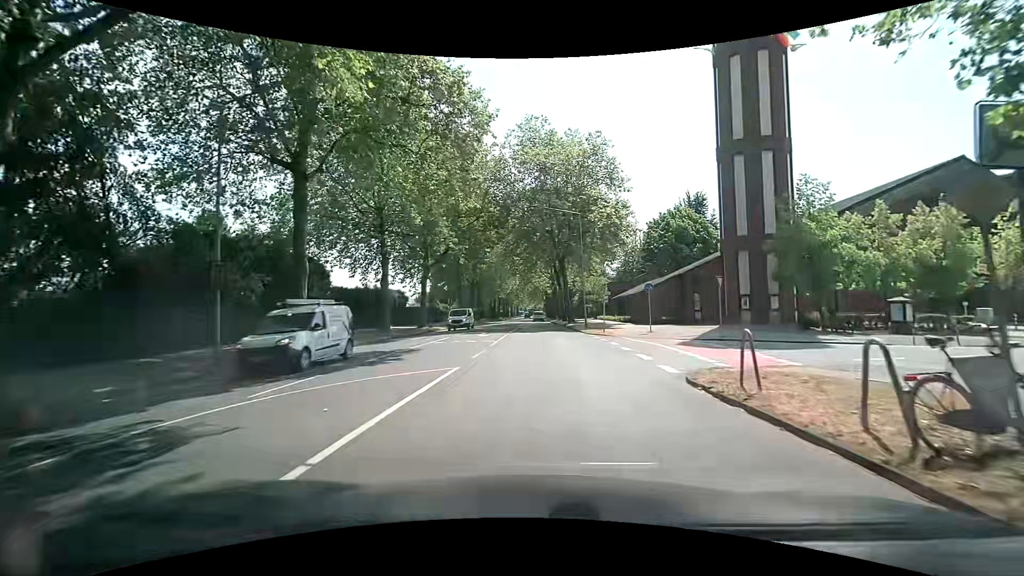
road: secondary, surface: asphalt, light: Day
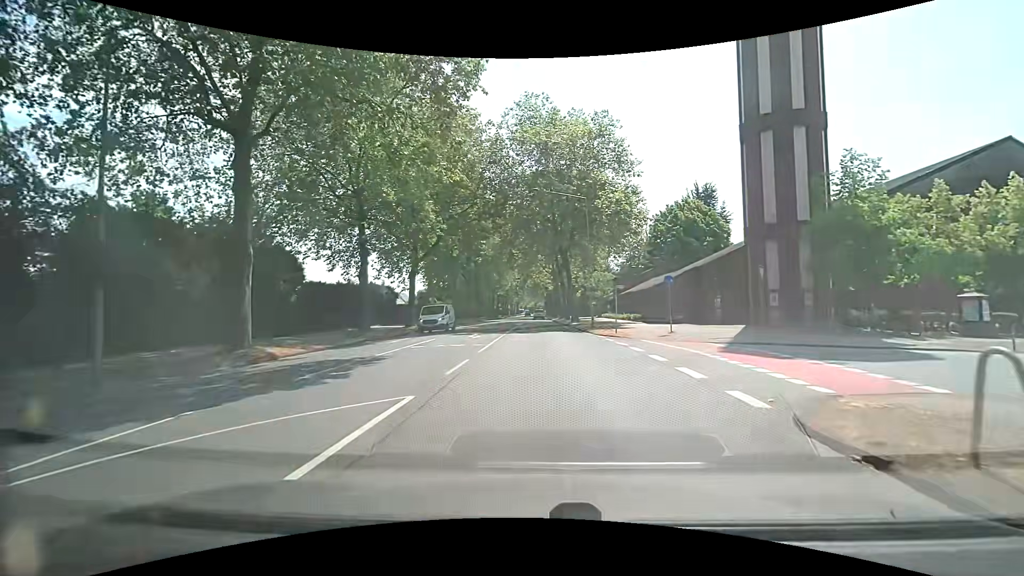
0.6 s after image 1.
(+0.1, +4.5) m; 0°
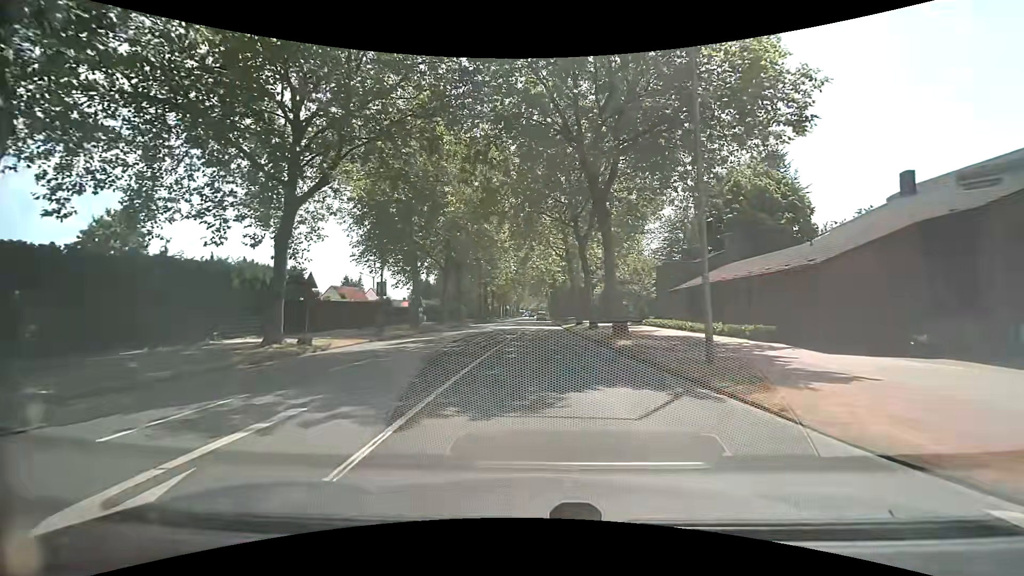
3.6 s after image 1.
(+0.2, +22.4) m; +1°
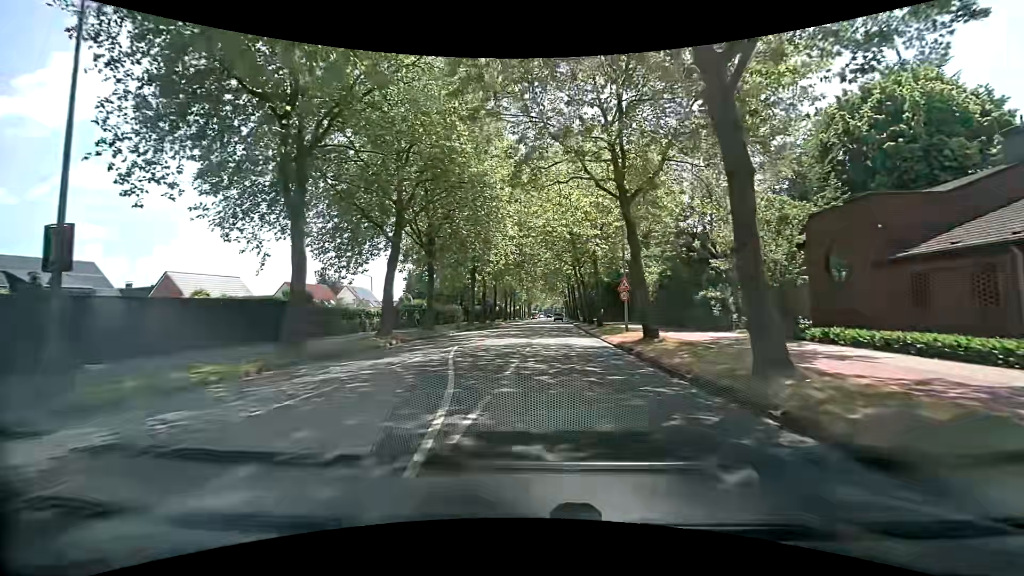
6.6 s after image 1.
(-0.2, +22.4) m; -1°
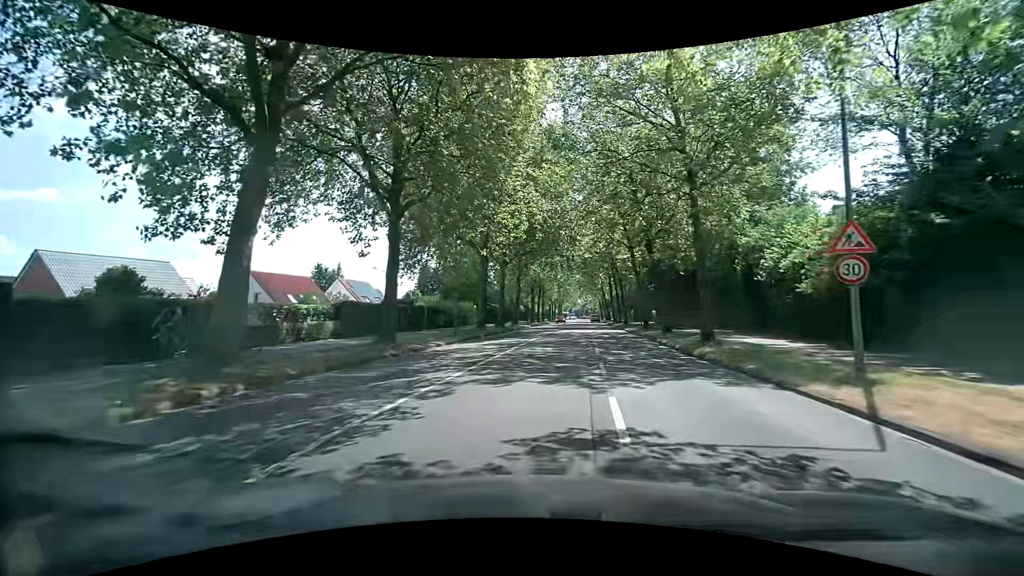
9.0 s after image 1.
(-0.8, +18.0) m; -4°
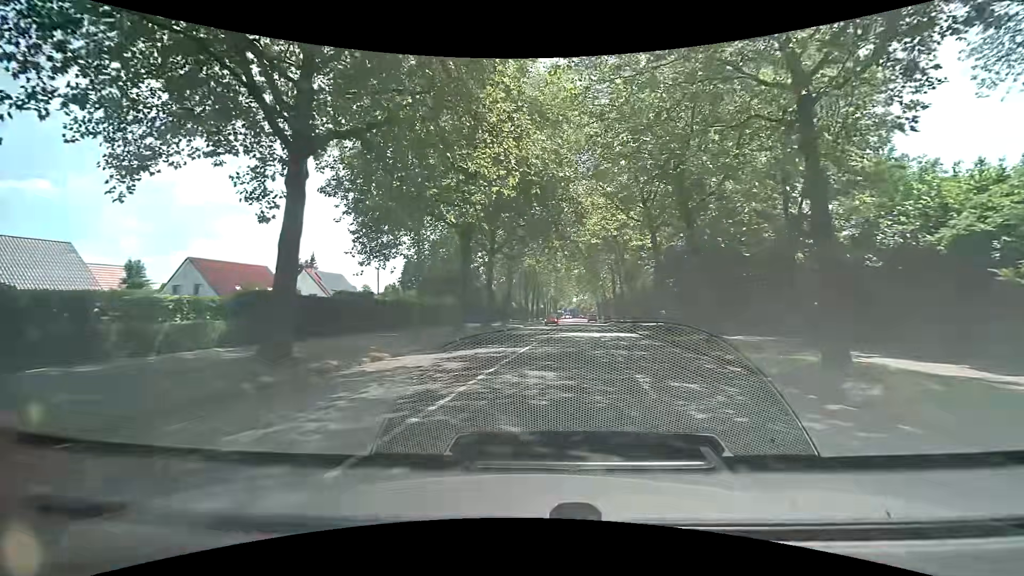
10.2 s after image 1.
(+0.1, +9.0) m; 0°
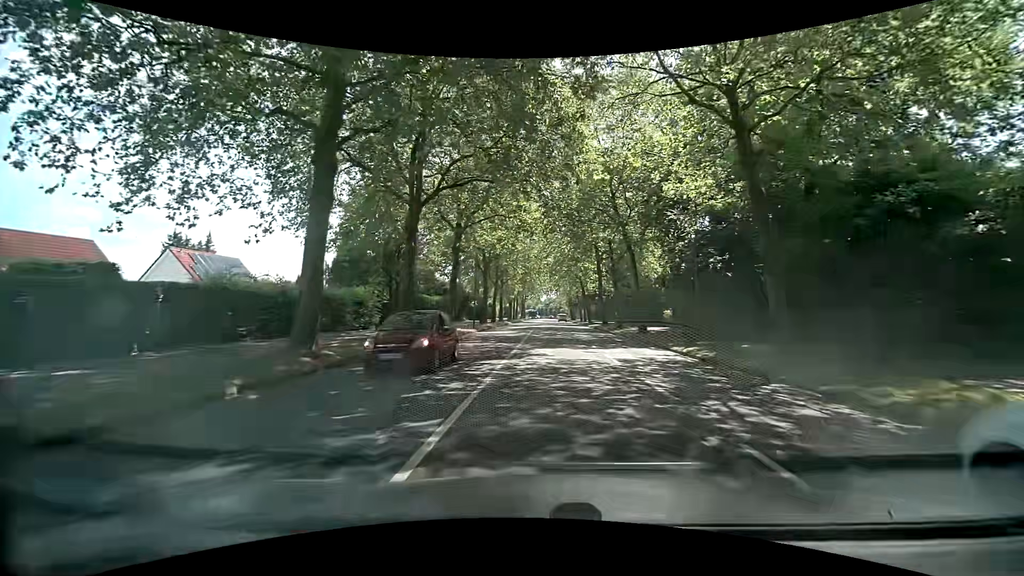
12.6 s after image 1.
(+0.9, +17.9) m; +4°
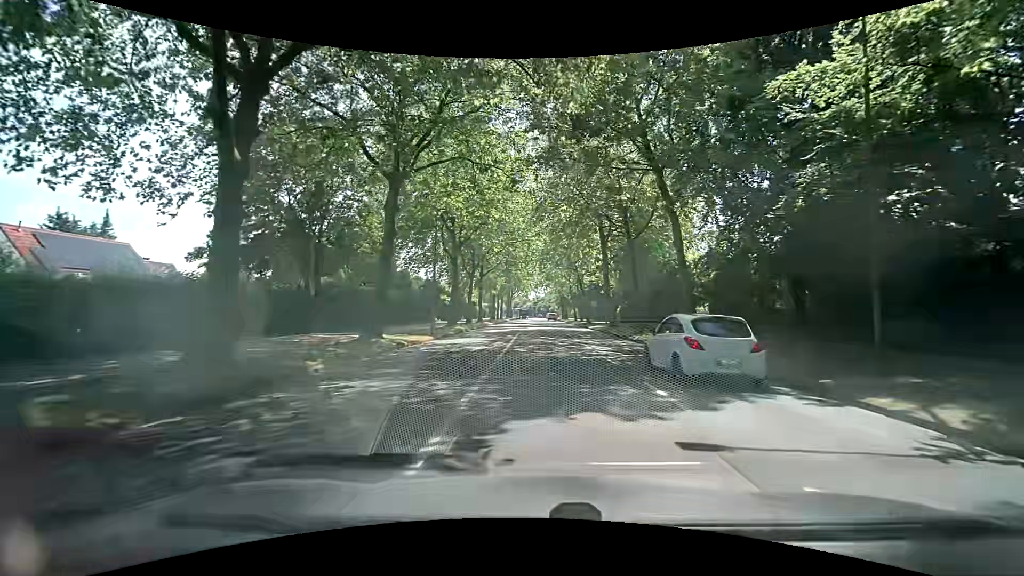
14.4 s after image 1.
(+0.3, +13.5) m; +1°
(0, +10) (0, +20) (+1, +30) (+1, +40) (+1, +50) (+1, +60) (+1, +70) (+1, +80) (+1, +90) (+2, +100) m
